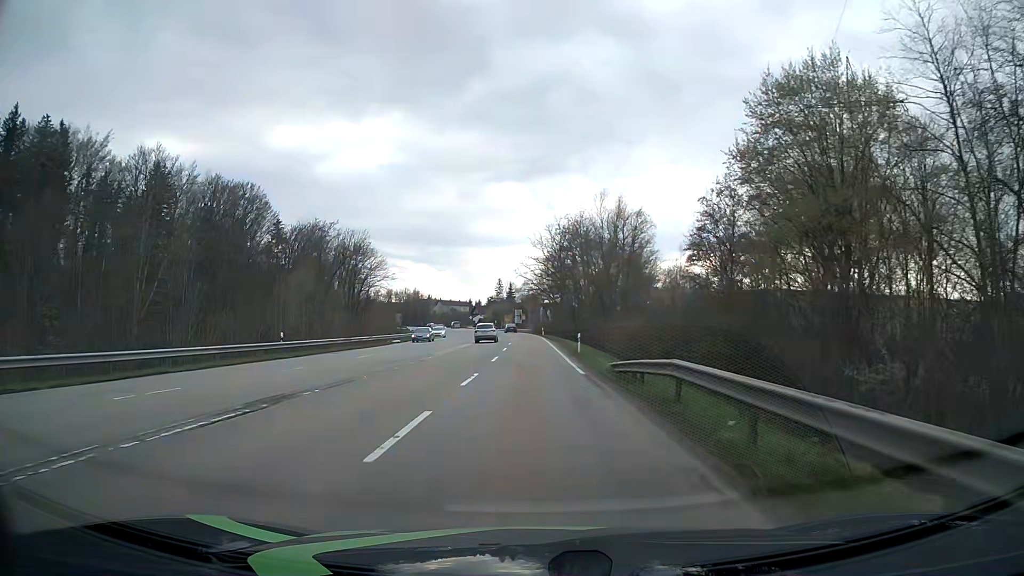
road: secondary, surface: asphalt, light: Day
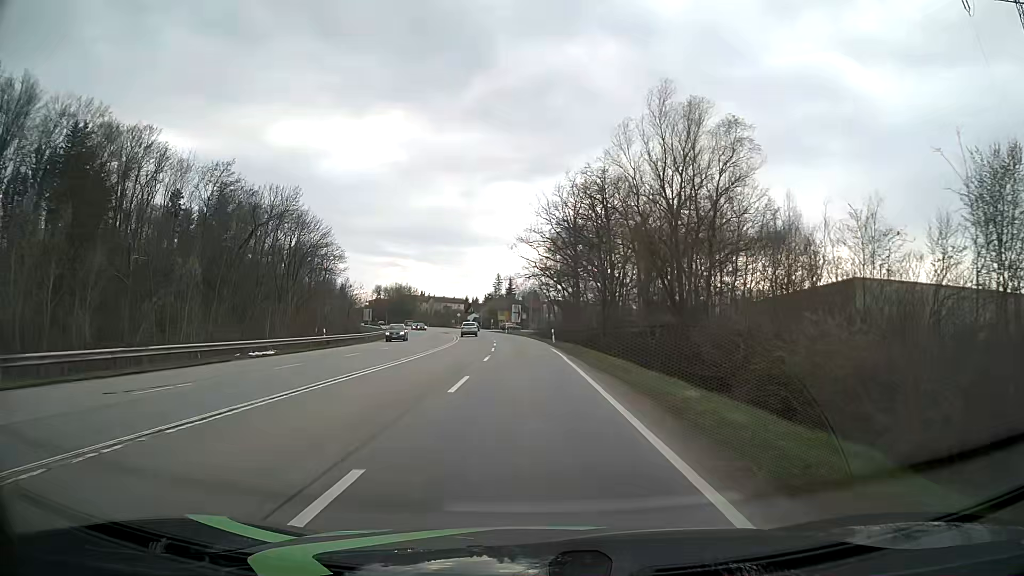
(0.0, +35.8) m; 0°
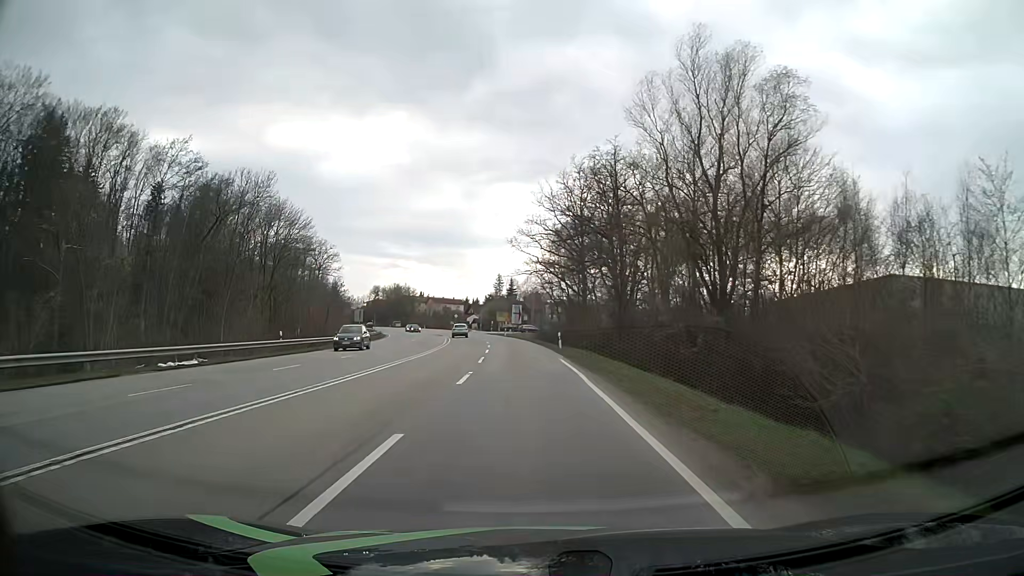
(0.0, +9.0) m; 0°
(0, +10) (0, +20) (0, +30) (-1, +40) (-1, +50) (-2, +60) (-3, +70) (-5, +80) (-6, +90) (-8, +100) m
